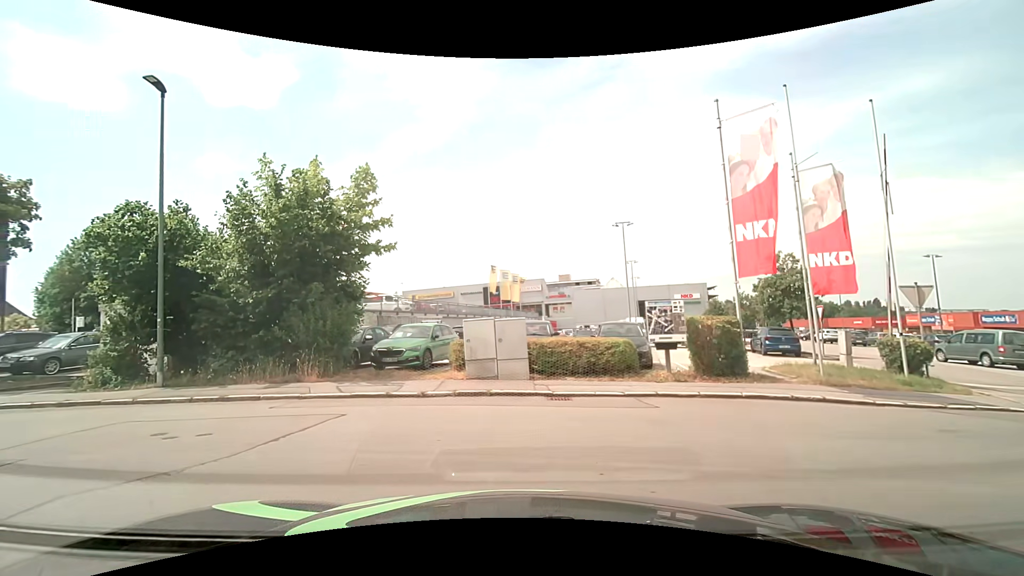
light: Day
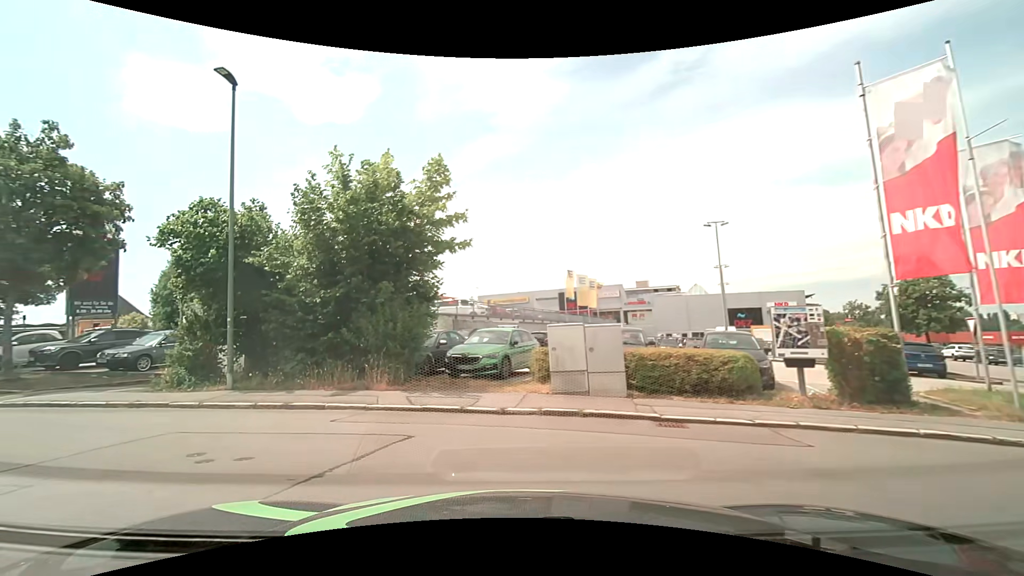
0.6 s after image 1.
(-0.2, +1.8) m; -6°
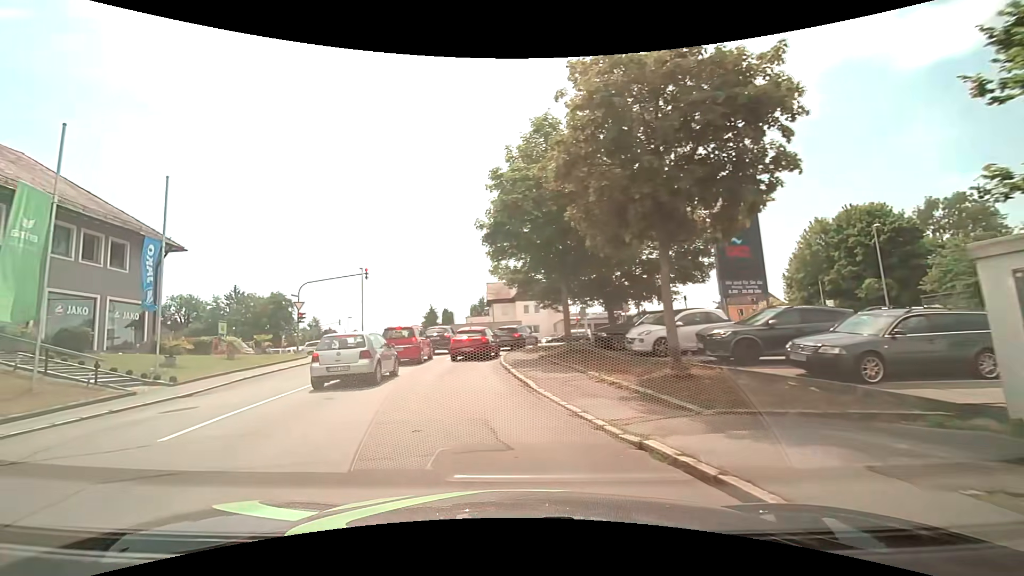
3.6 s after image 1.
(-7.2, +9.0) m; -68°
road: residential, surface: asphalt
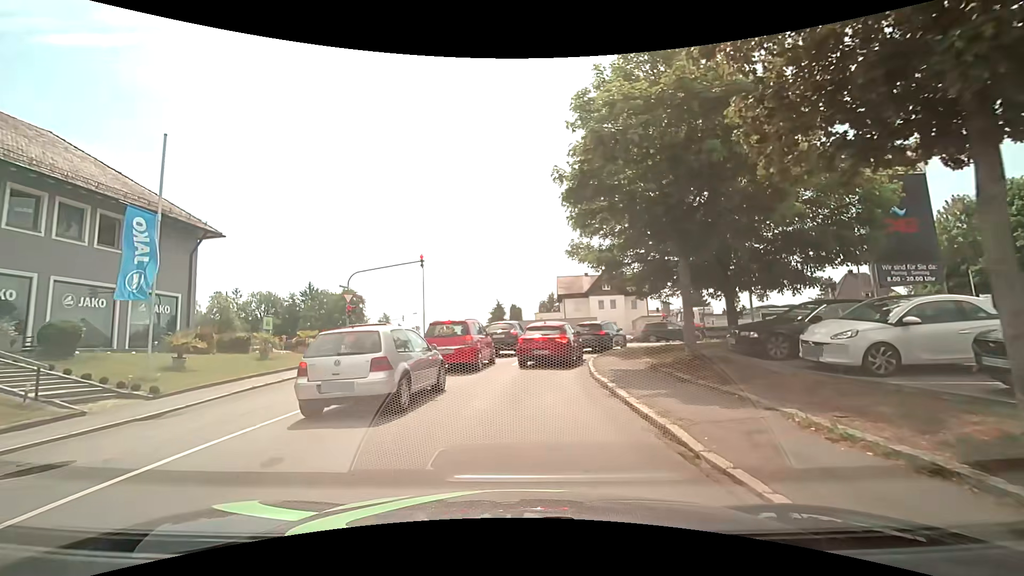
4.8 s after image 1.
(-0.5, +5.8) m; -7°
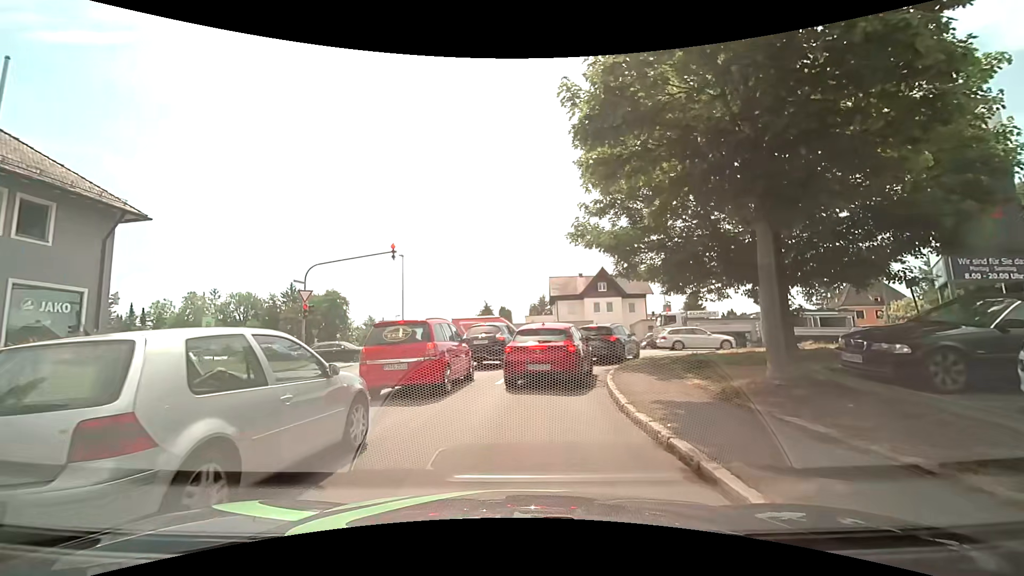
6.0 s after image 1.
(0.0, +4.8) m; -1°
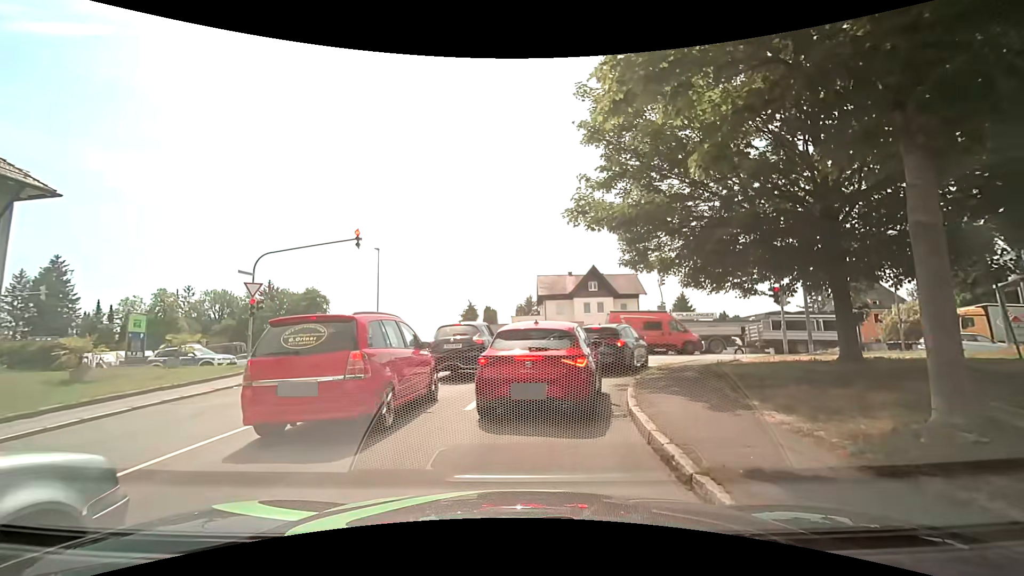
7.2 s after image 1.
(+0.1, +3.6) m; +2°
